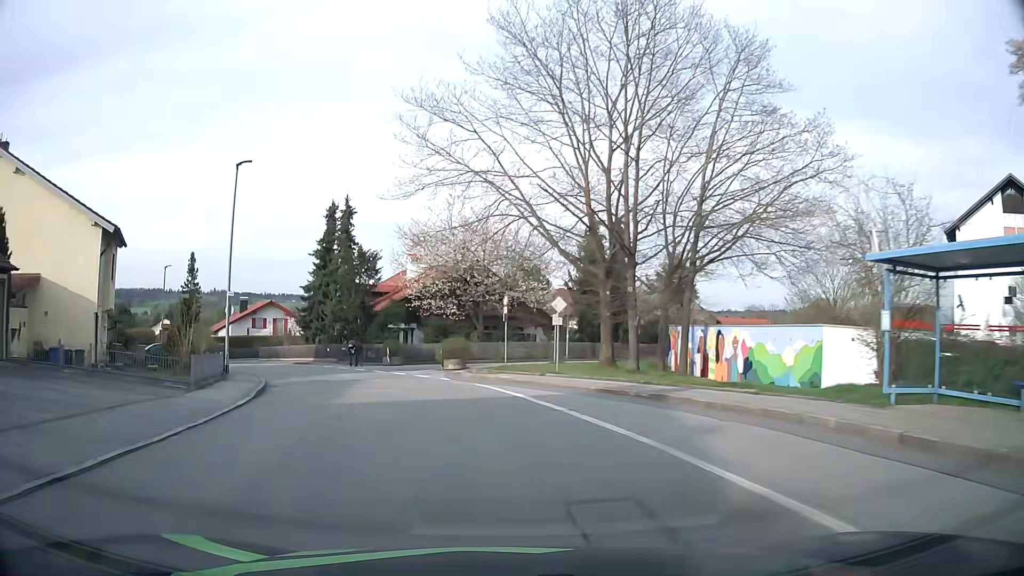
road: unclassified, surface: asphalt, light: Day
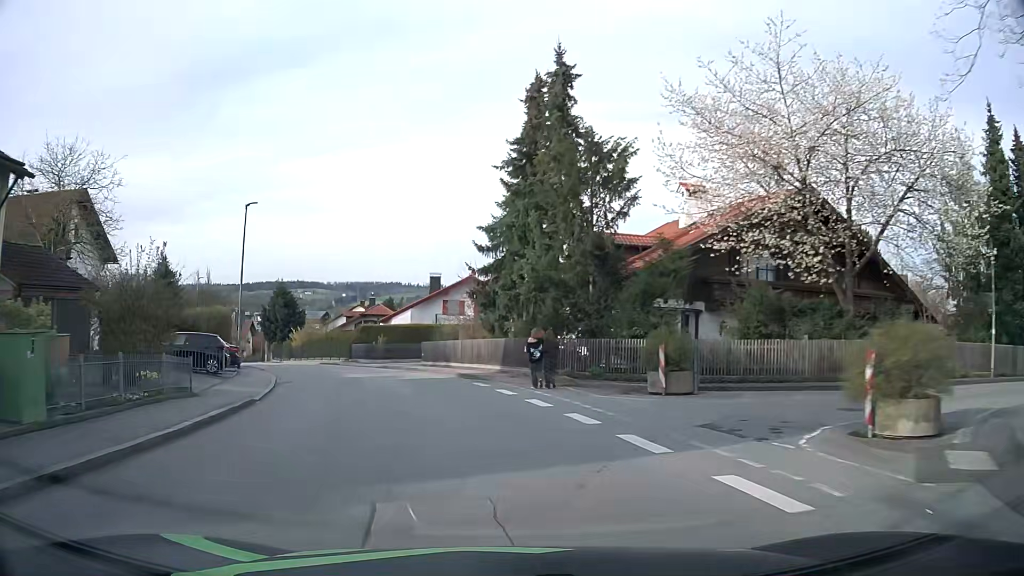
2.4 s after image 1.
(-4.5, +25.1) m; -21°
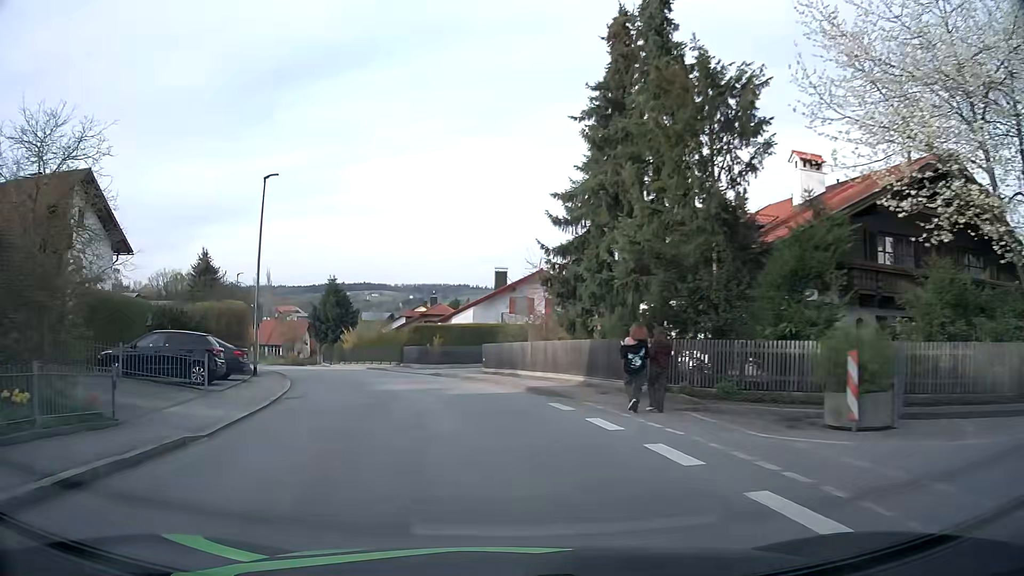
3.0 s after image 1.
(-0.4, +6.4) m; -6°
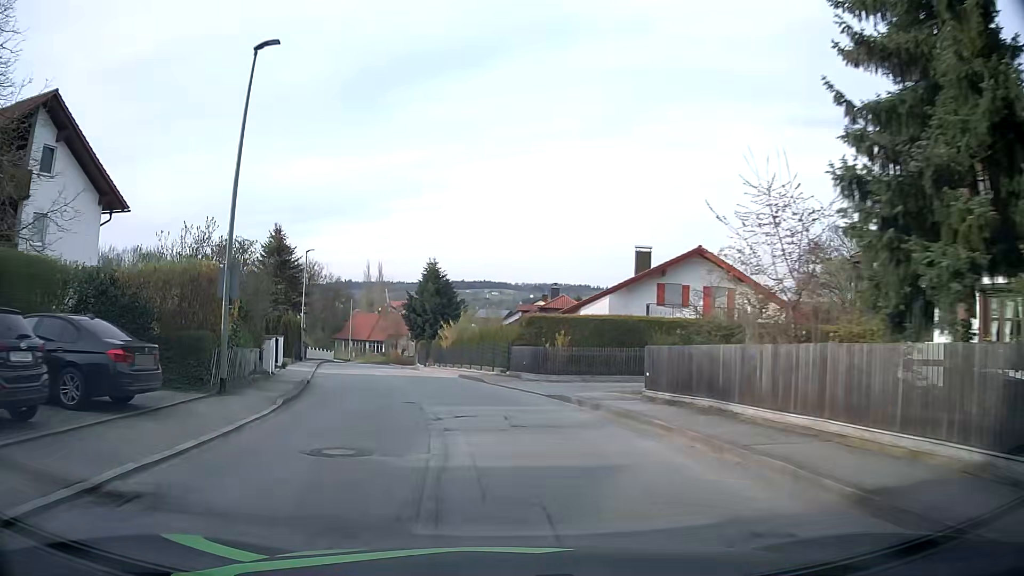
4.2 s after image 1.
(-1.2, +12.9) m; -11°
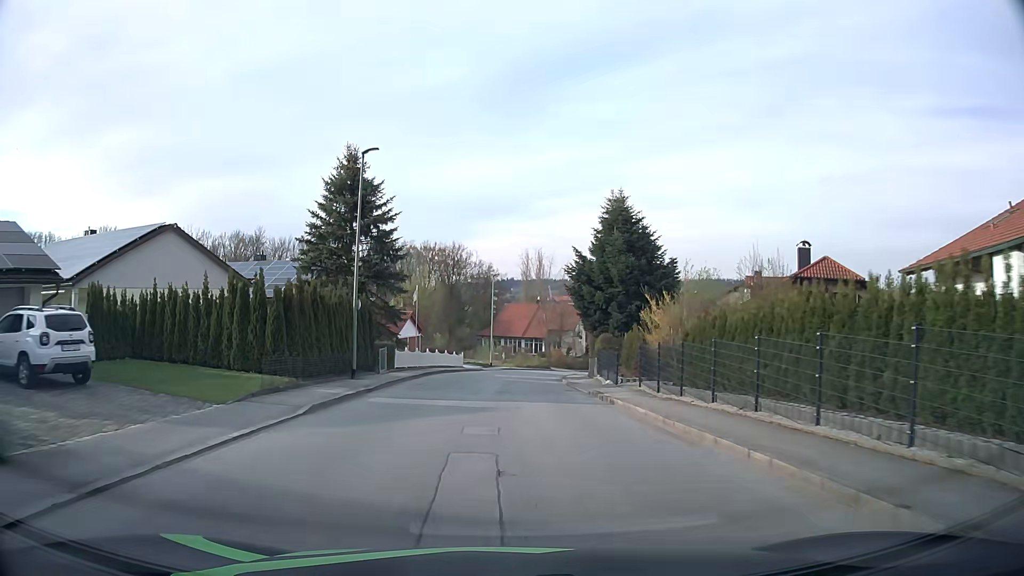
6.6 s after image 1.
(-3.6, +26.2) m; -13°
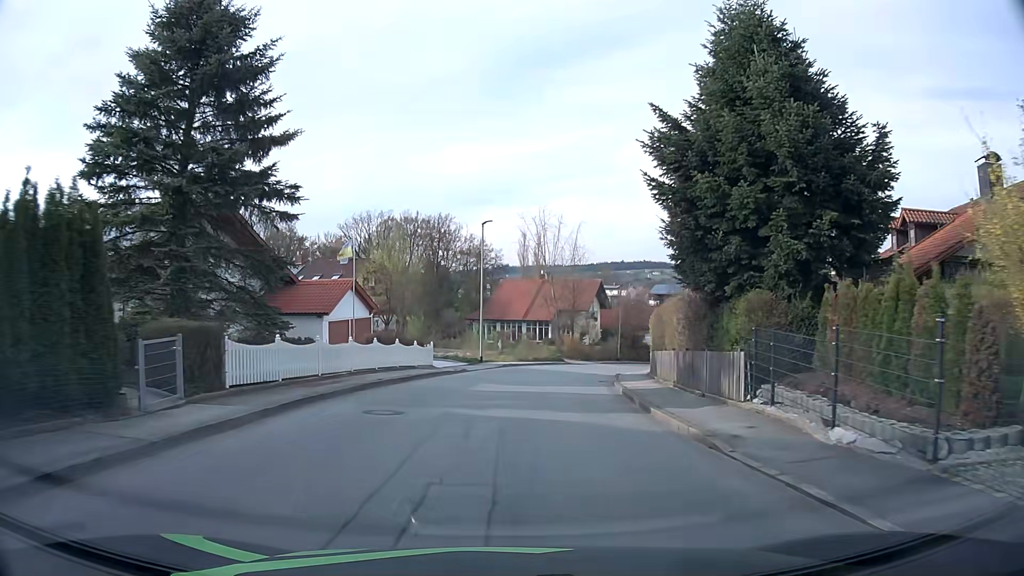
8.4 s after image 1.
(-0.2, +20.4) m; 0°
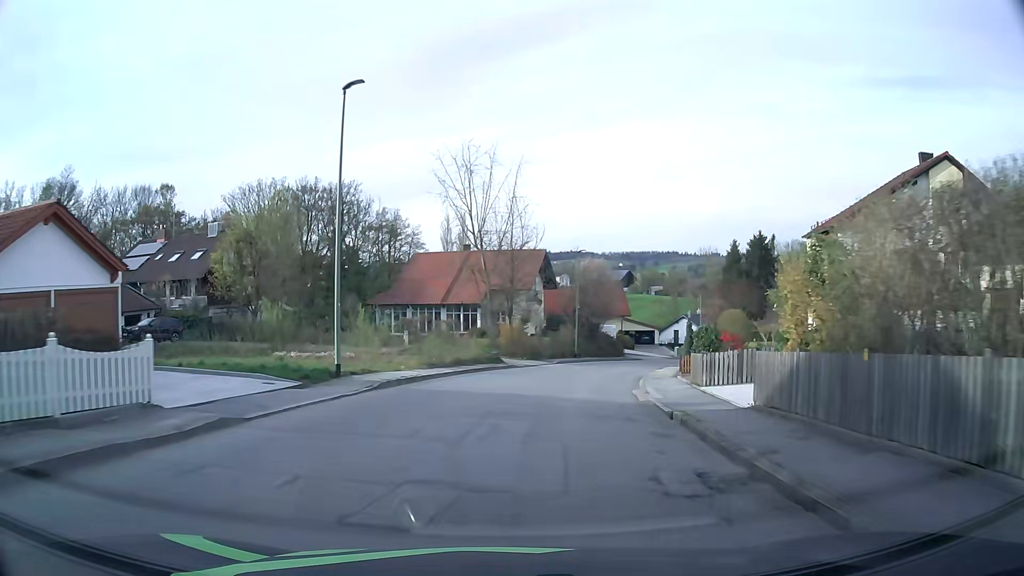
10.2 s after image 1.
(+1.0, +20.8) m; +6°
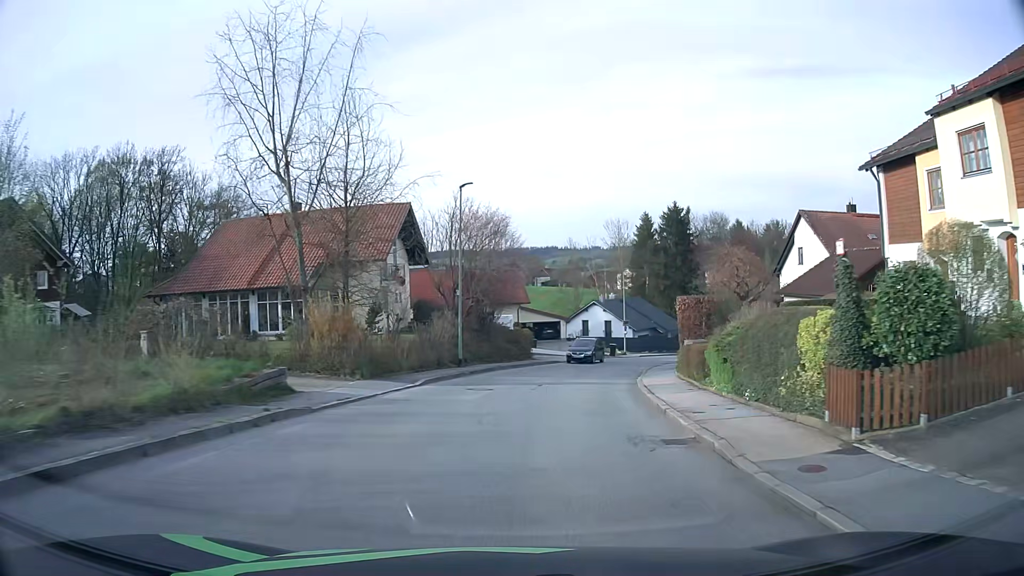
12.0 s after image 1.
(+1.9, +21.5) m; +10°
(0, +10) (+2, +20) (+4, +30) (+6, +39) (+10, +49) (+14, +58) (+19, +66) (+24, +75) (+30, +83) (+37, +90) m
